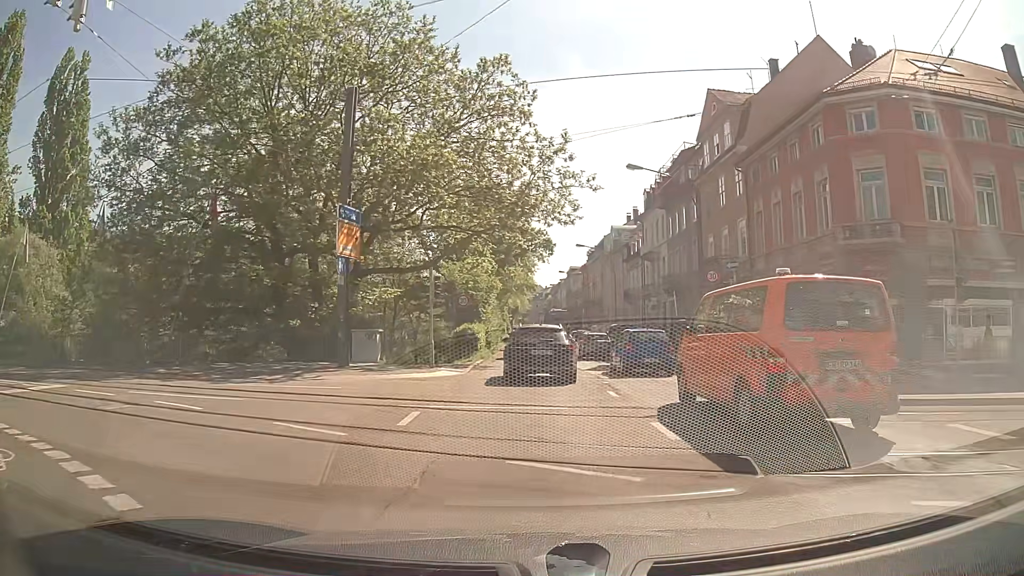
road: primary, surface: asphalt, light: Day
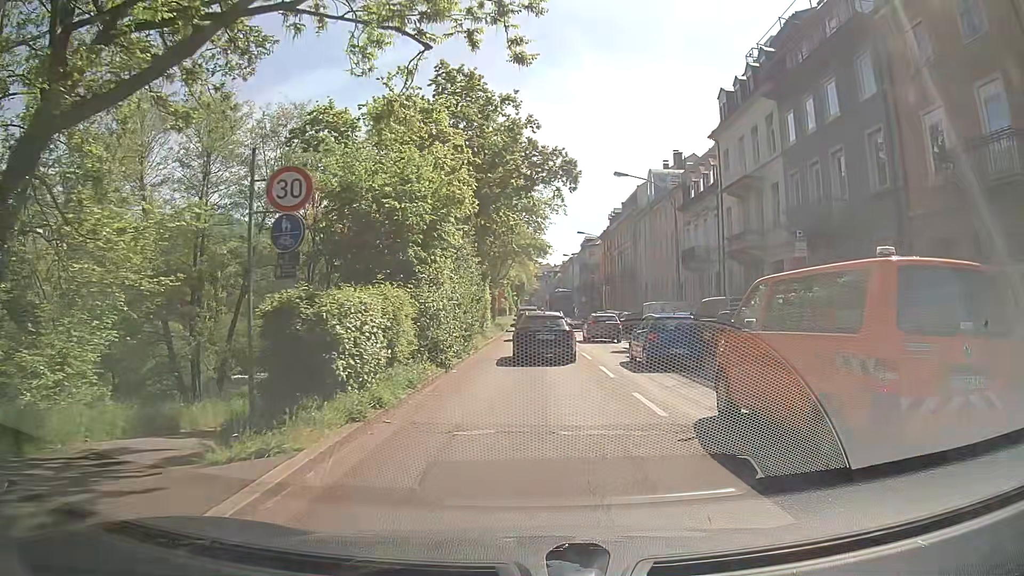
(-0.3, +24.1) m; -1°
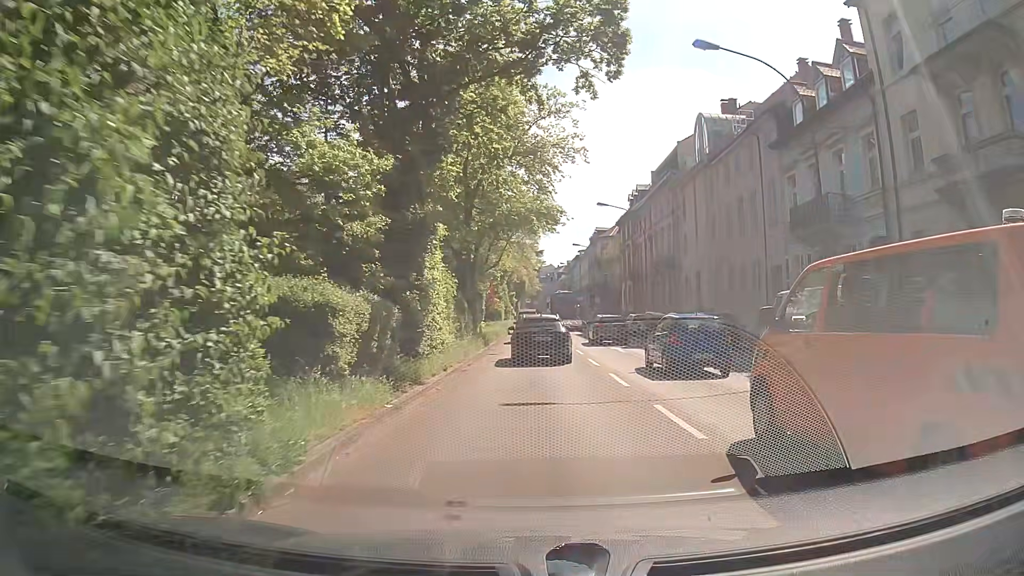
(+0.2, +19.9) m; 0°
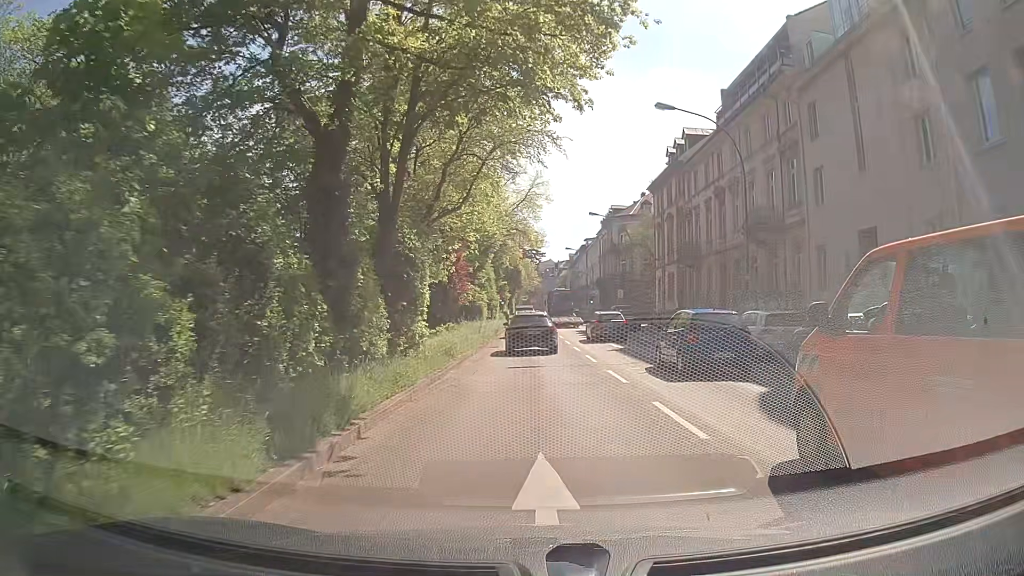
(+0.3, +24.2) m; +1°
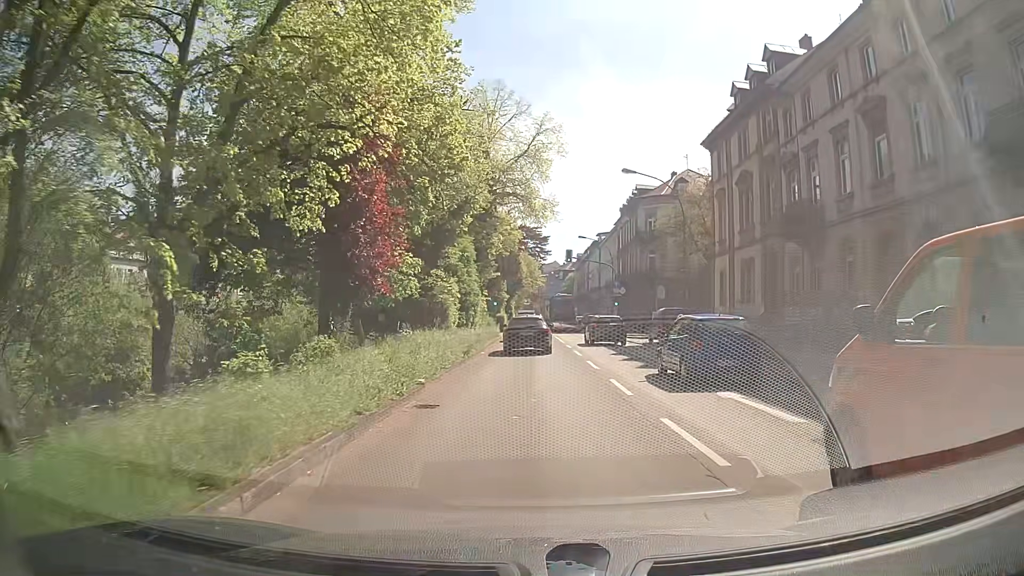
(0.0, +19.1) m; 0°
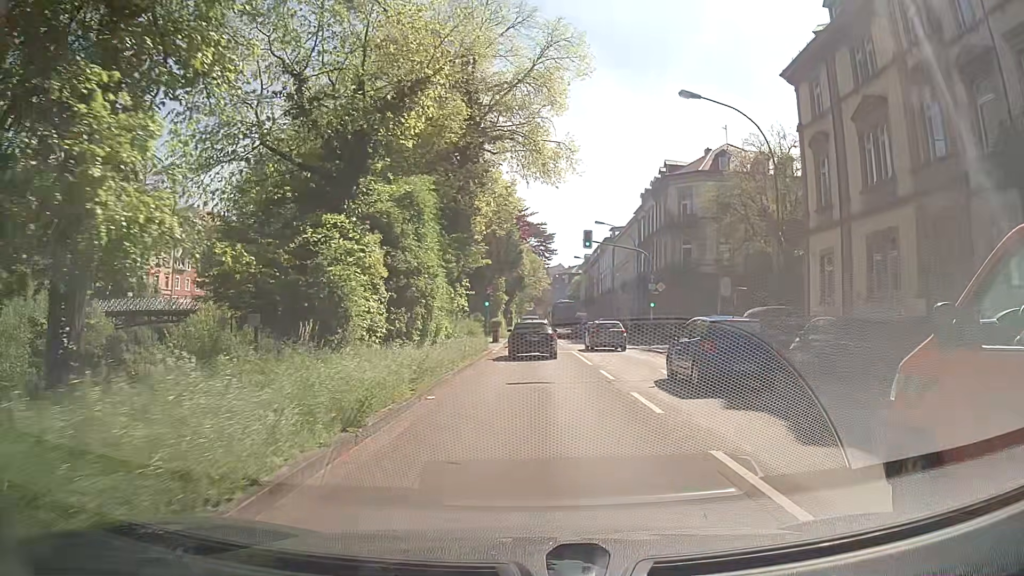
(-0.1, +14.3) m; -2°
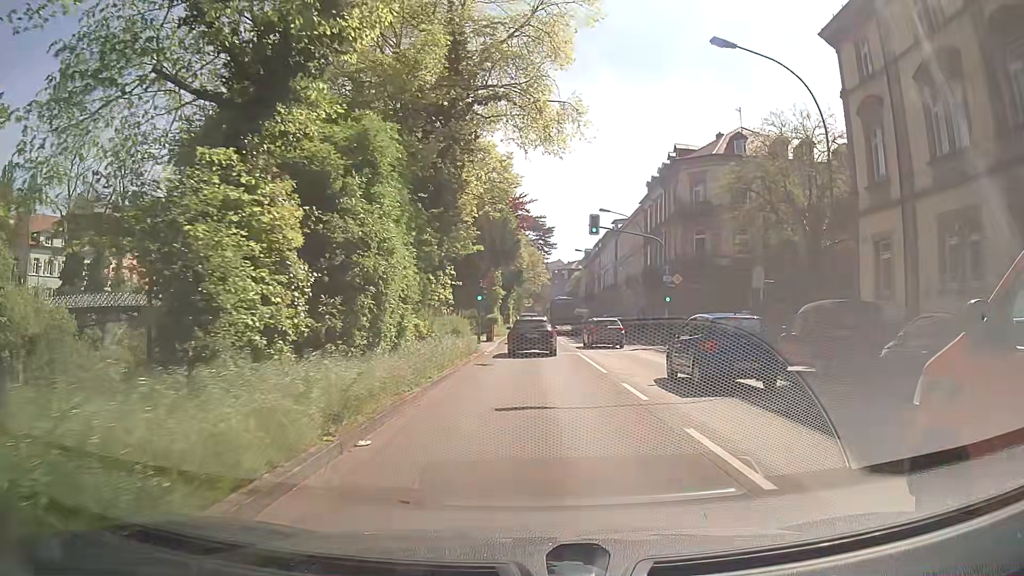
(+0.1, +4.7) m; +2°
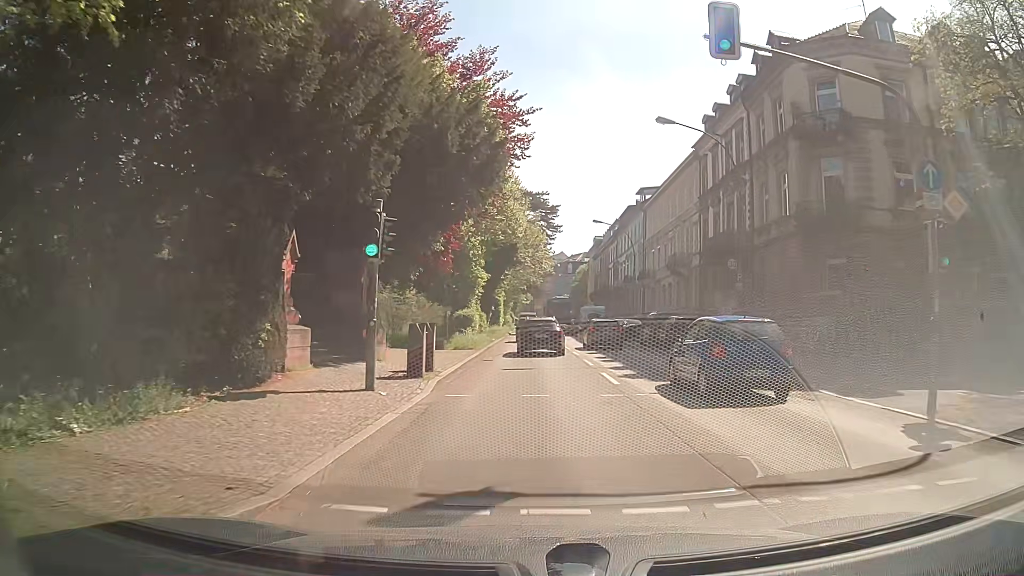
(-0.4, +23.8) m; -2°
(0, +10) (0, +20) (0, +30) (0, +40) (+1, +50) (+1, +60) (+1, +70) (+1, +80) (+1, +90) (+2, +100) m
